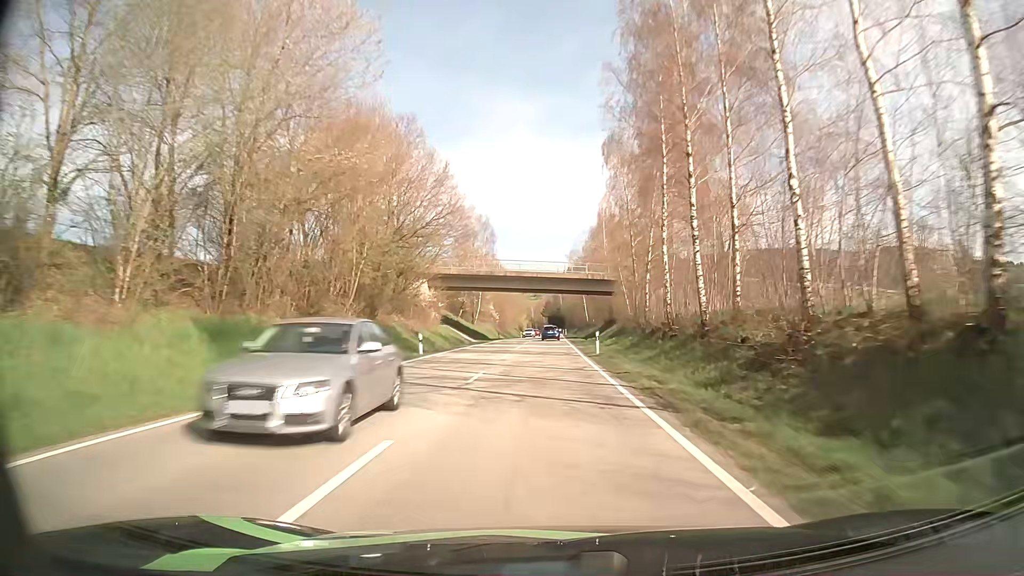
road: secondary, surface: asphalt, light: Day
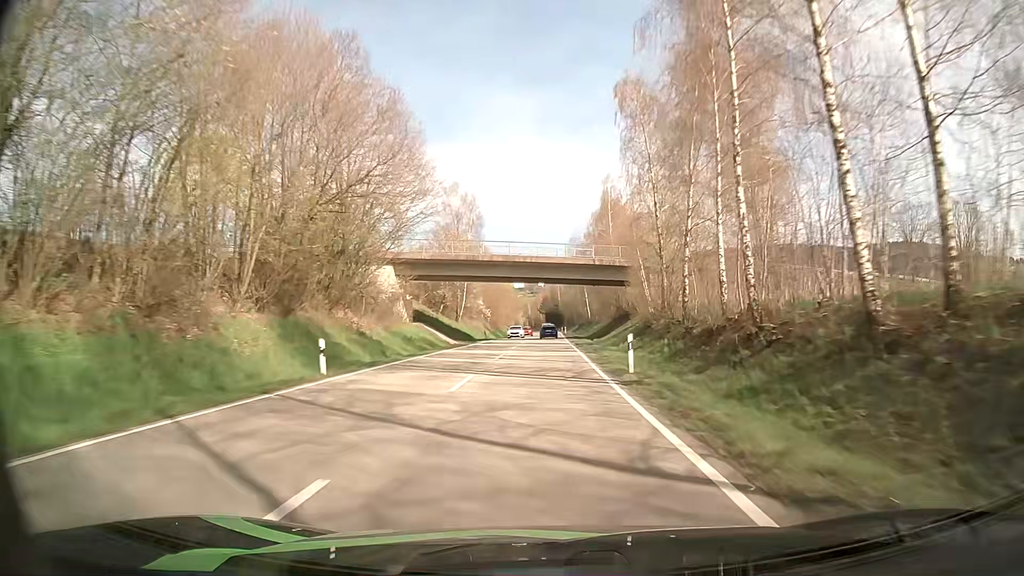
(+0.1, +14.0) m; +1°
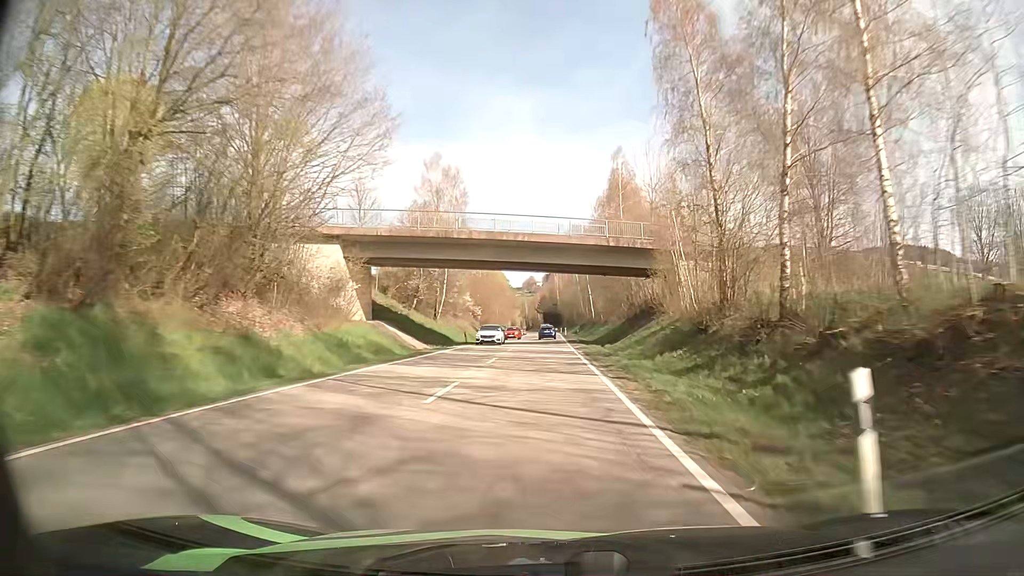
(0.0, +14.1) m; 0°
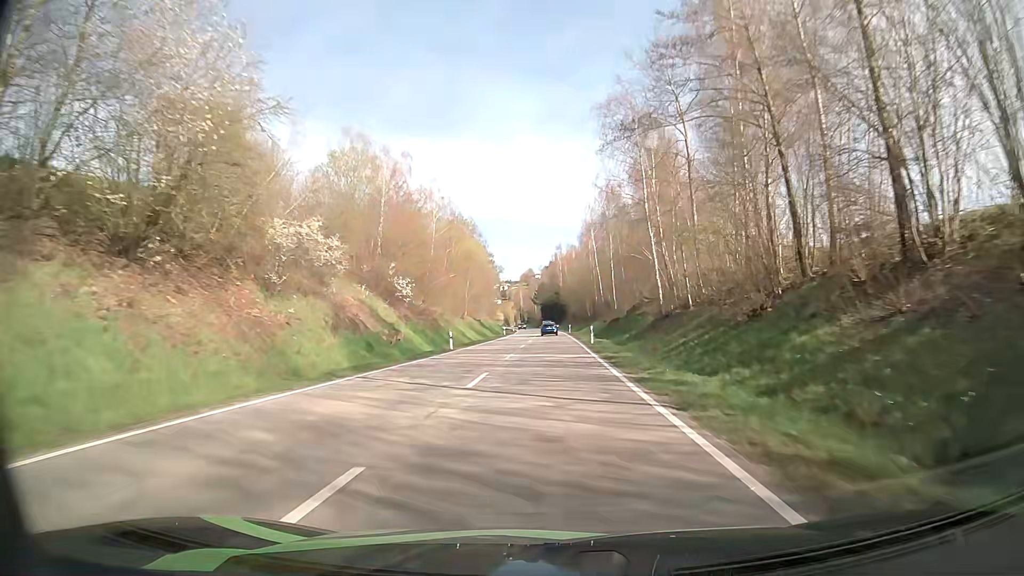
(-0.1, +57.8) m; 0°
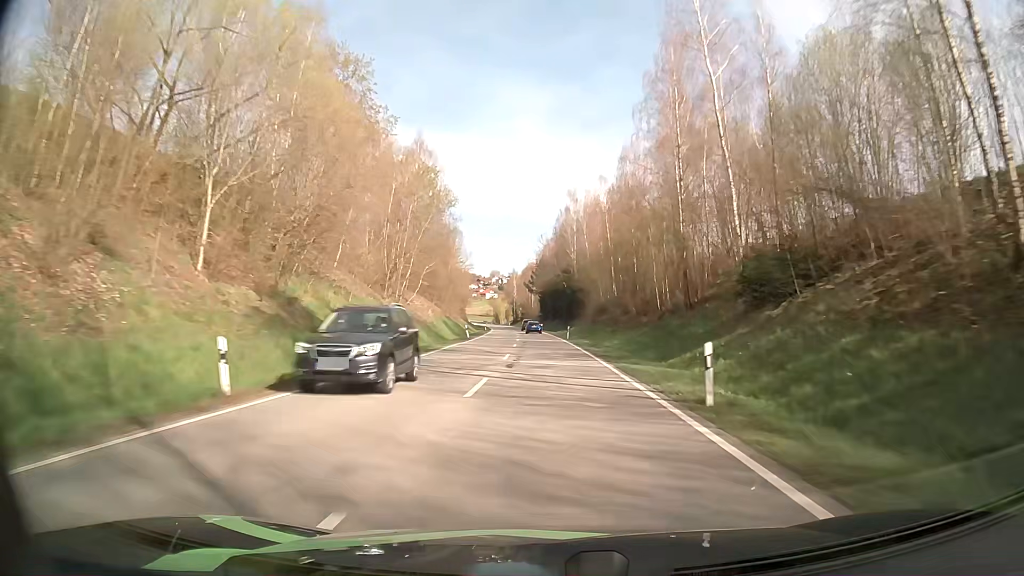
(+0.8, +74.2) m; 0°
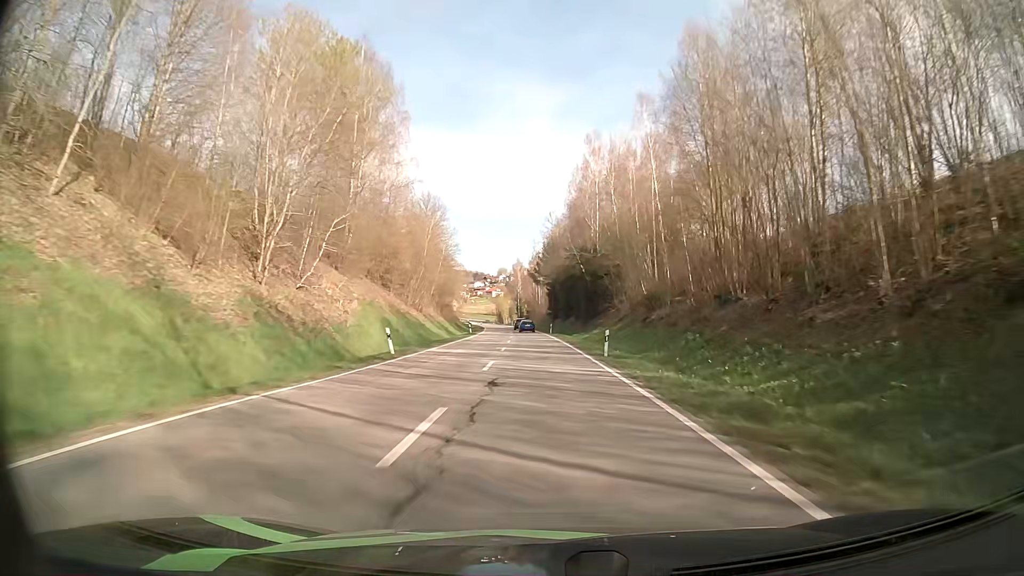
(0.0, +30.2) m; -1°
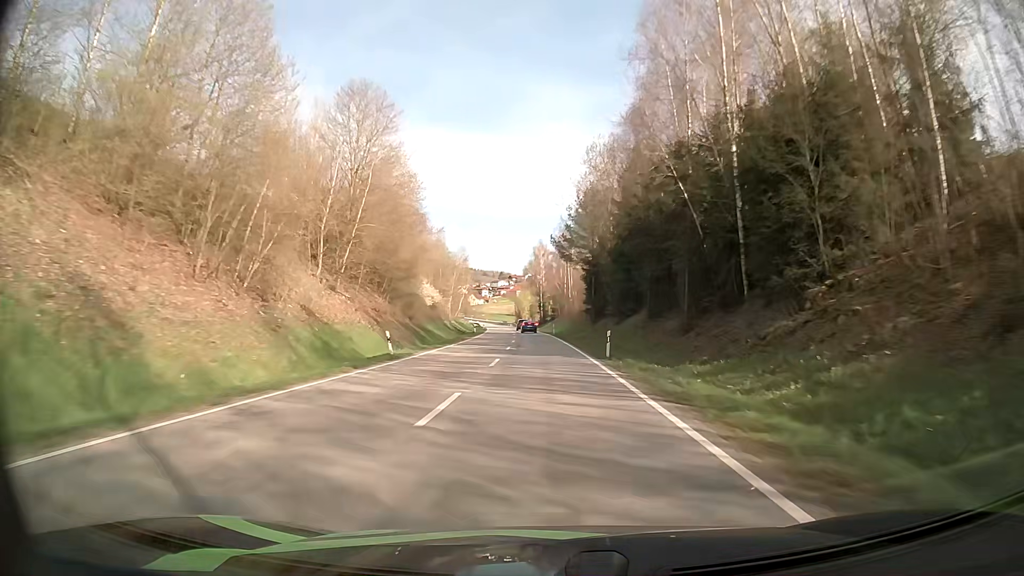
(-0.8, +45.6) m; -3°
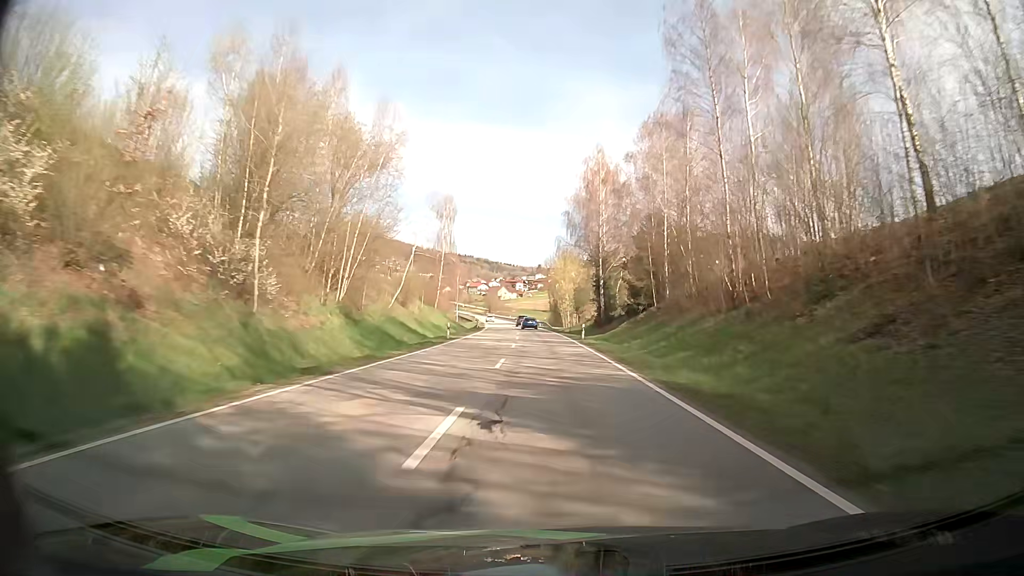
(-2.1, +75.1) m; -3°
(0, +10) (0, +20) (0, +30) (-1, +40) (-1, +50) (-1, +60) (-2, +70) (-2, +80) (-3, +90) (-4, +100) m
